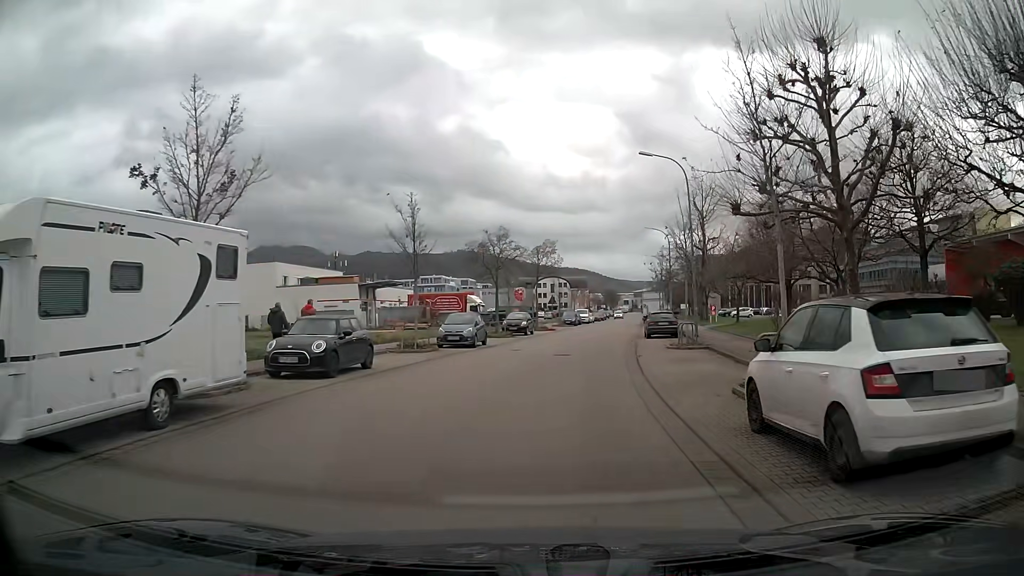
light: Day
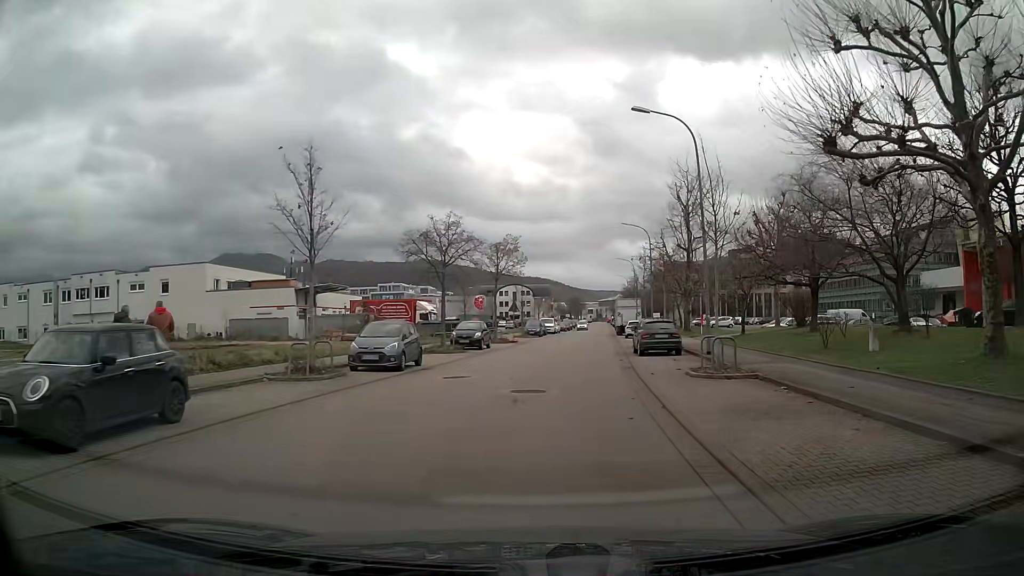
(+0.3, +8.9) m; +3°
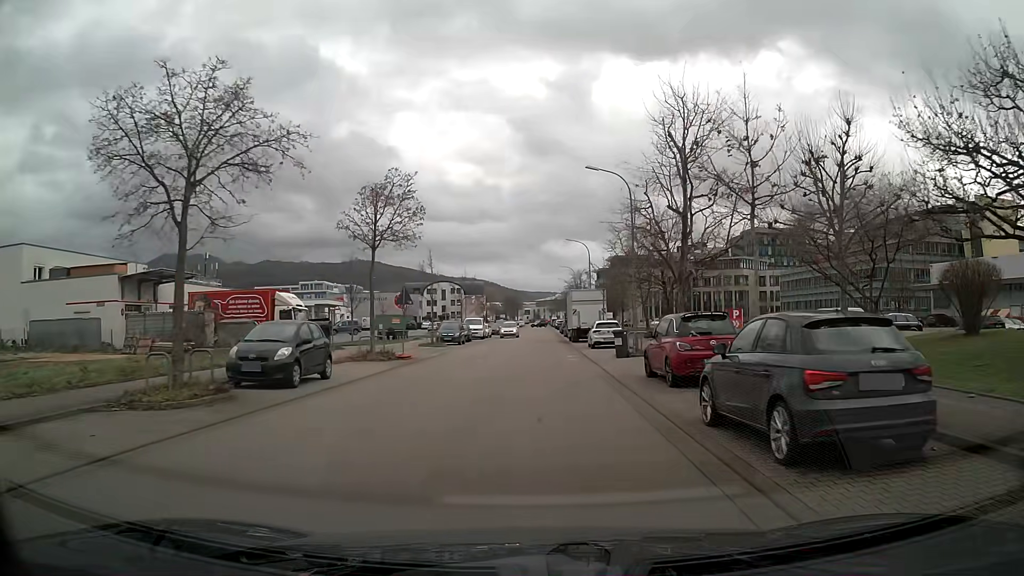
(+1.0, +20.7) m; +5°
(0, +10) (0, +20) (0, +30) (0, +40) (+1, +50) (+1, +60) (+1, +70) (+1, +80) (+1, +90) (+2, +100) m
